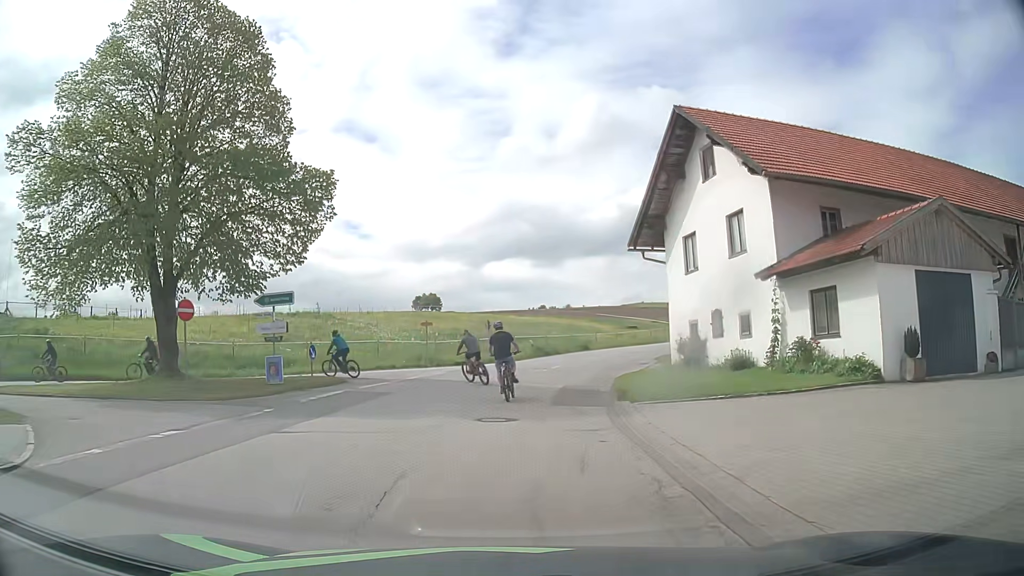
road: tertiary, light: Day
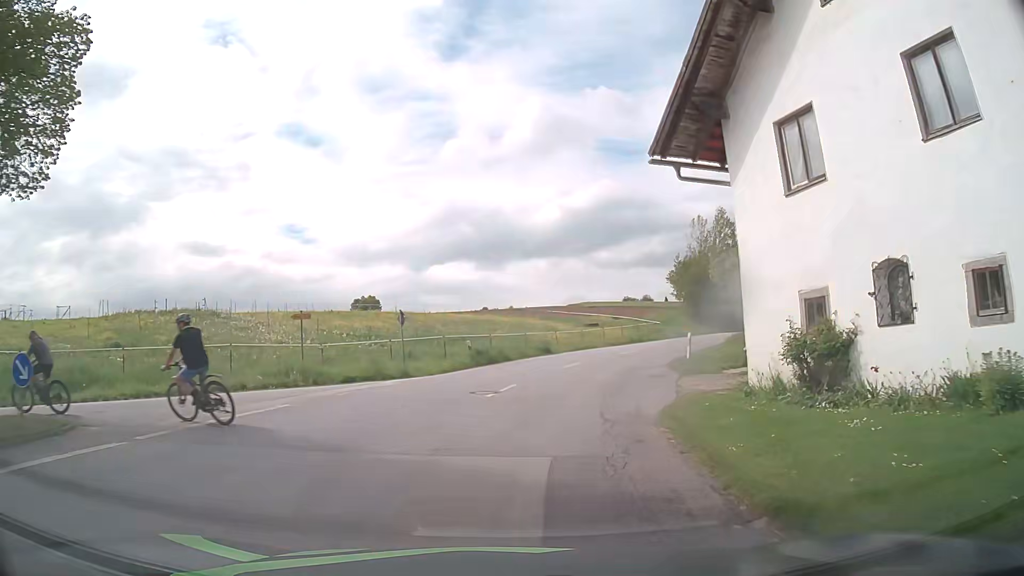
(+0.6, +13.8) m; +5°
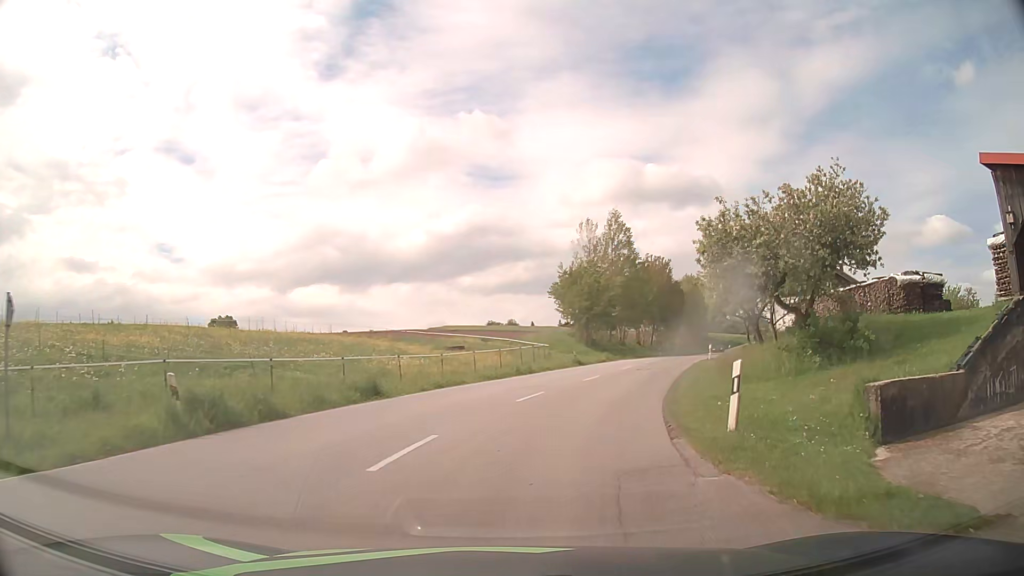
(+1.3, +16.5) m; +12°
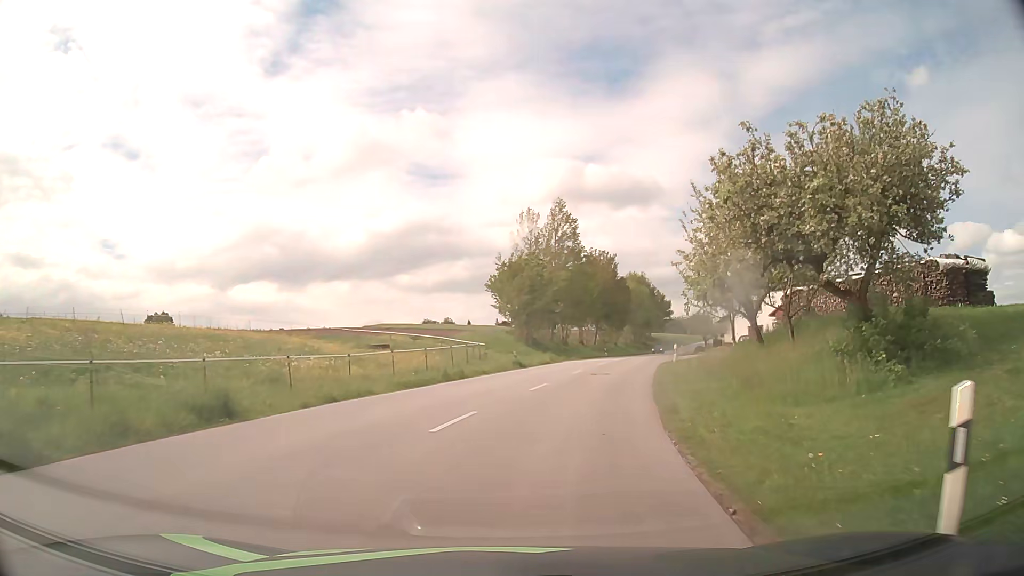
(+0.2, +6.2) m; +5°
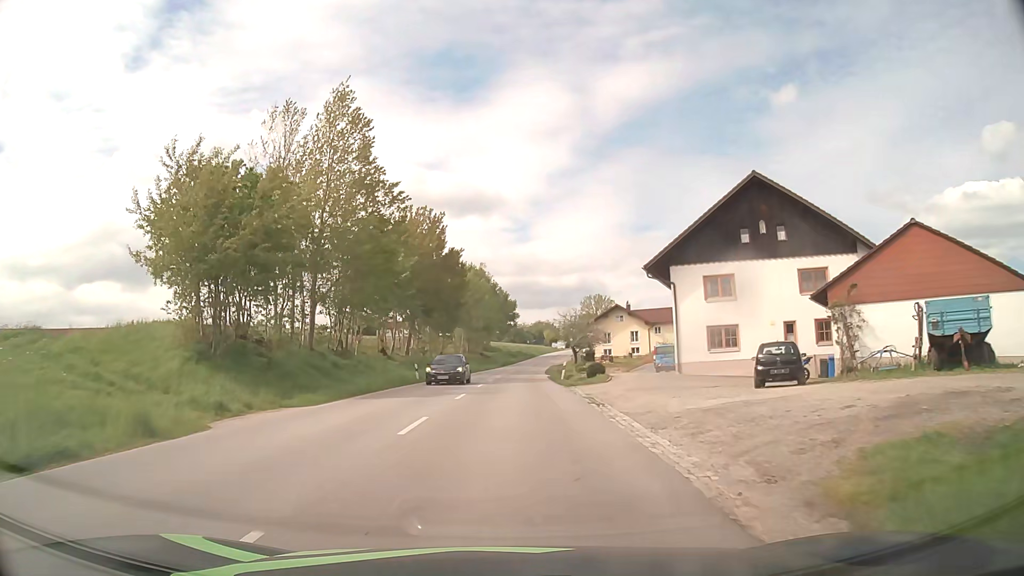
(+6.1, +35.3) m; +14°
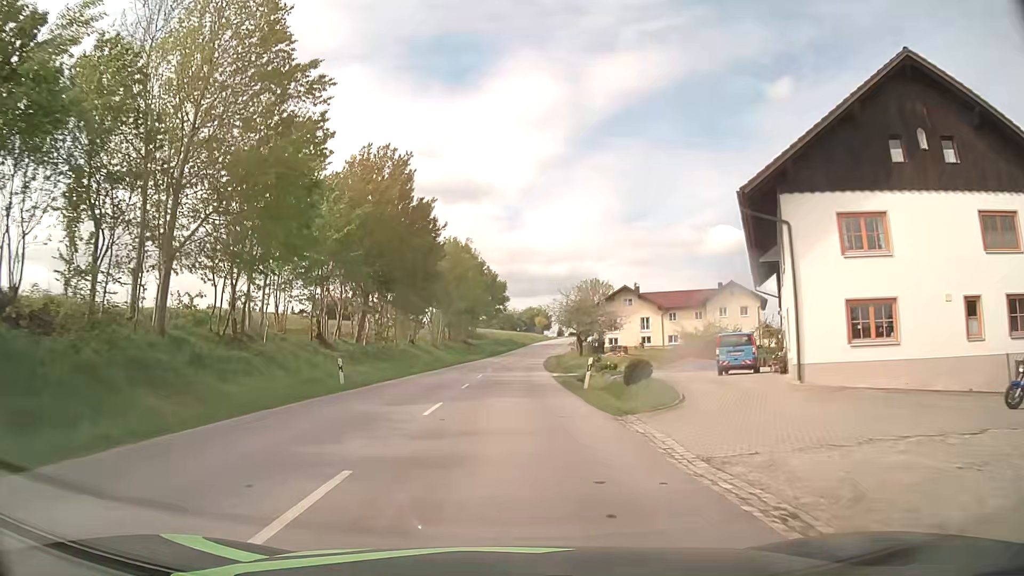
(+0.1, +15.8) m; +1°
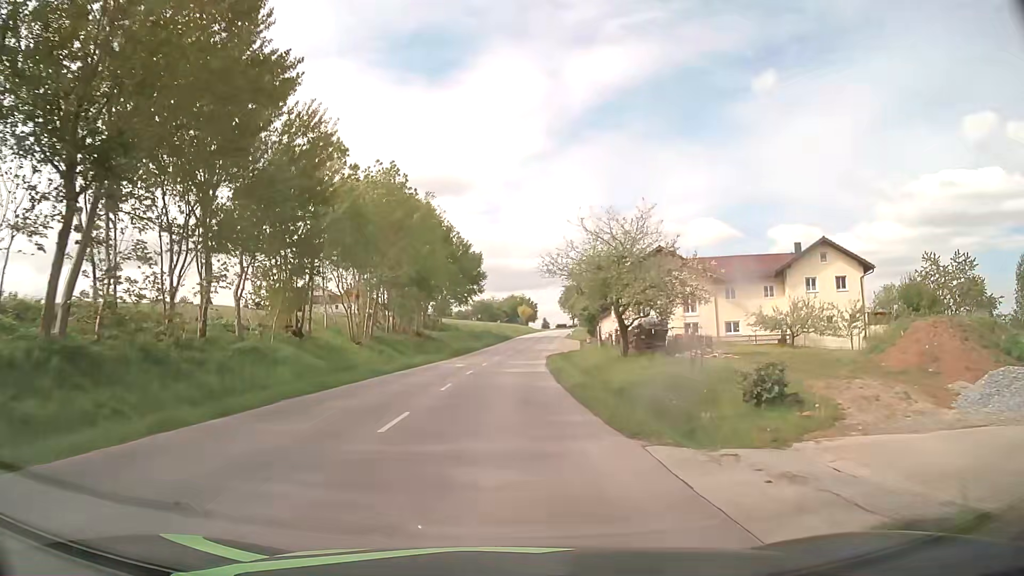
(+0.4, +30.4) m; +1°
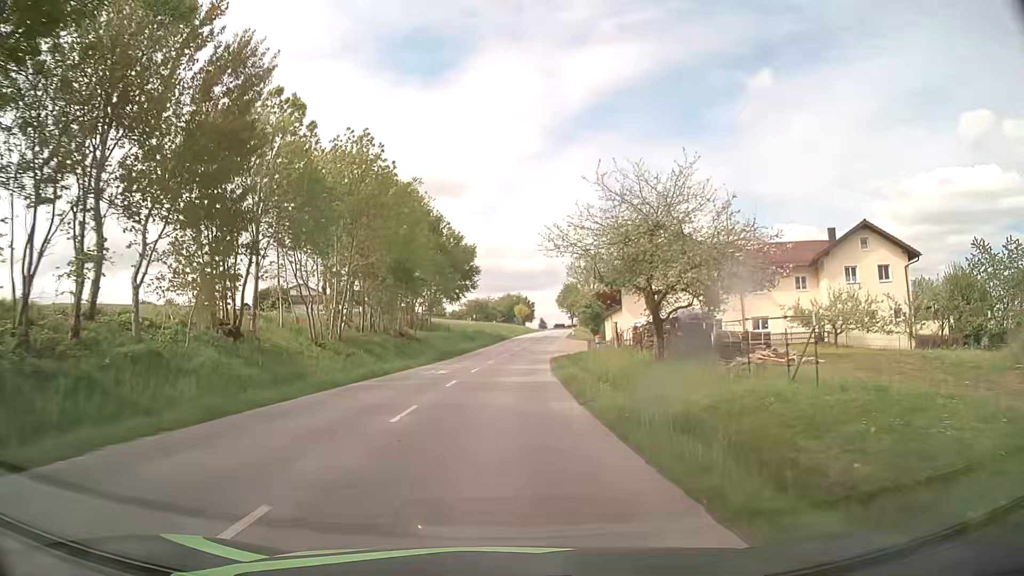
(+0.1, +7.8) m; +1°
(0, +10) (0, +20) (0, +30) (+1, +40) (+1, +50) (+2, +60) (+3, +70) (+4, +80) (+5, +90) (+7, +100) m
